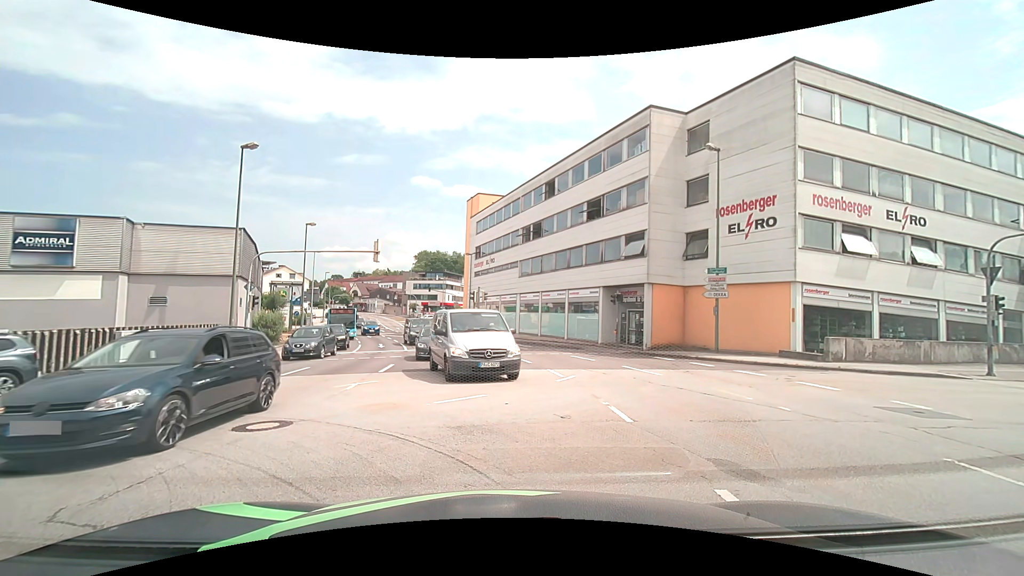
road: tertiary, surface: asphalt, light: Day
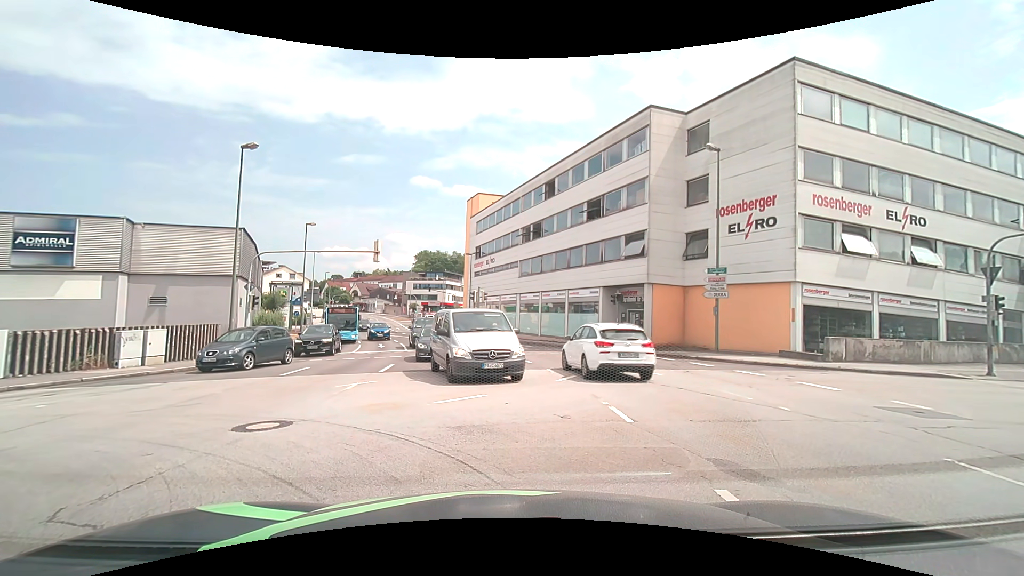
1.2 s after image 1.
(0.0, 0.0) m; 0°
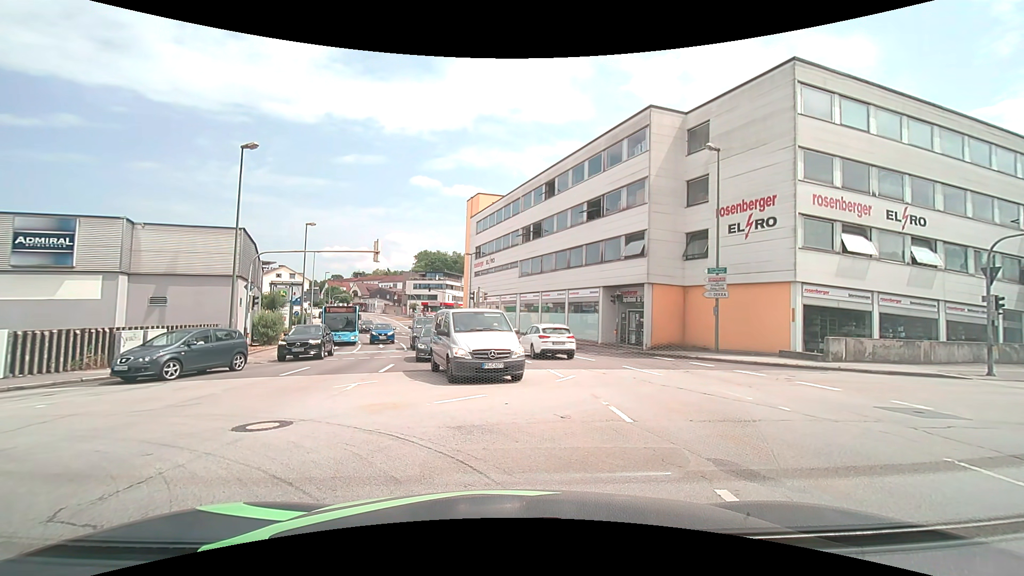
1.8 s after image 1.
(0.0, 0.0) m; 0°
(-4, +9) (-14, +9) (-23, +6) (-33, +2) (-42, -1) (-51, -5) (-60, -9) (-70, -13) (-79, -17) (-88, -20) m
